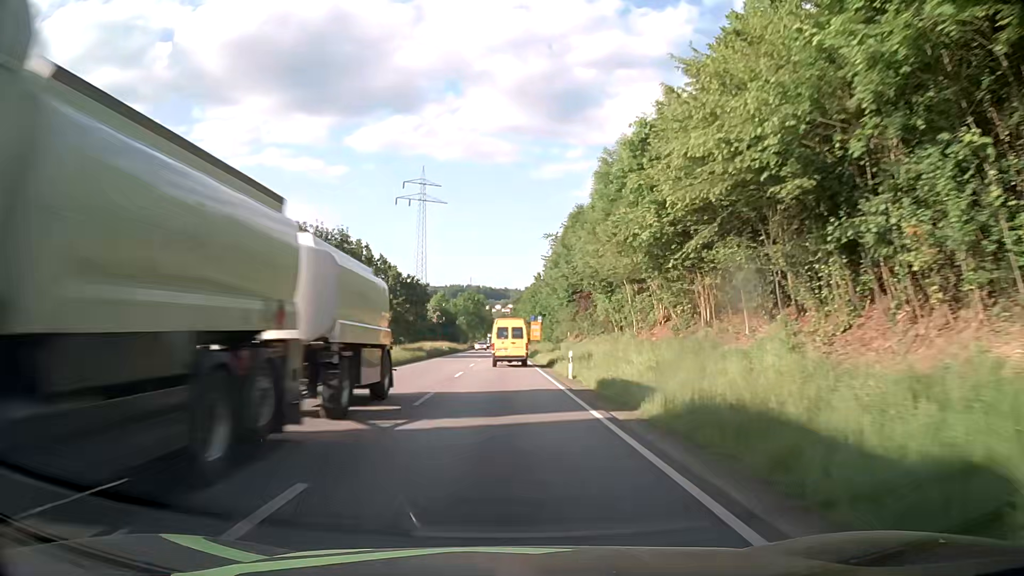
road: primary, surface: asphalt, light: Day
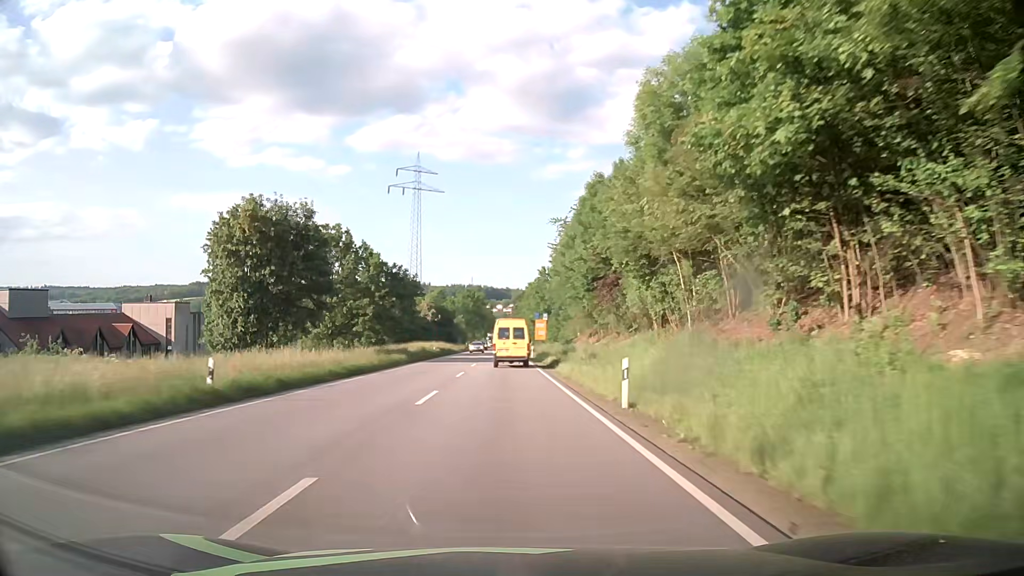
(-0.1, +11.7) m; 0°
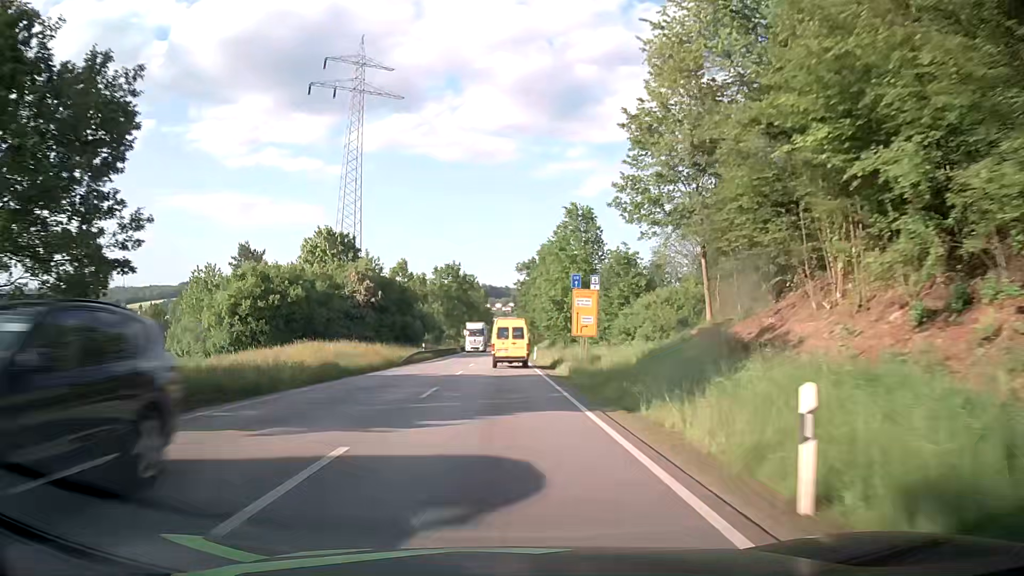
(-0.1, +58.2) m; 0°
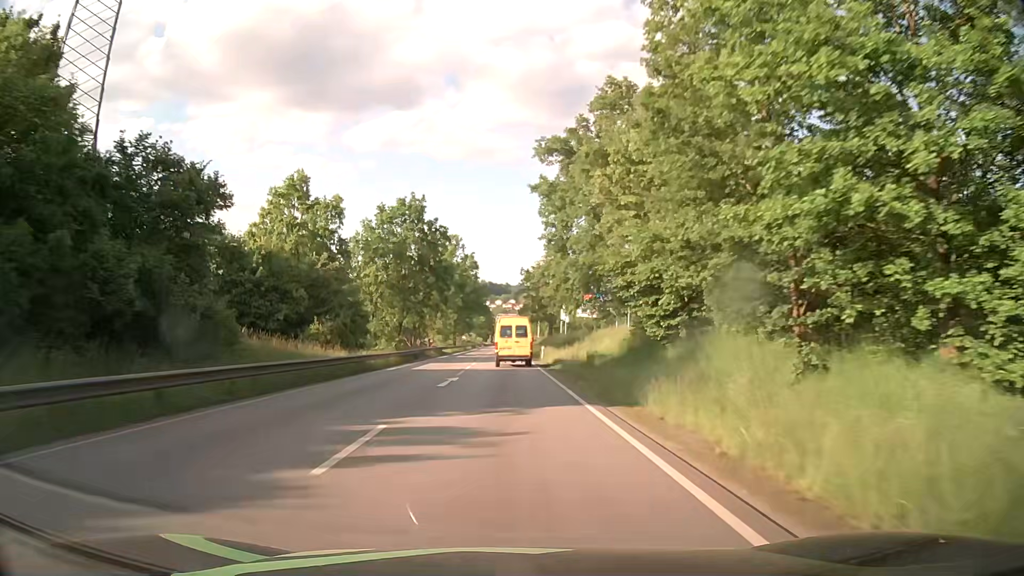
(-0.1, +57.4) m; 0°
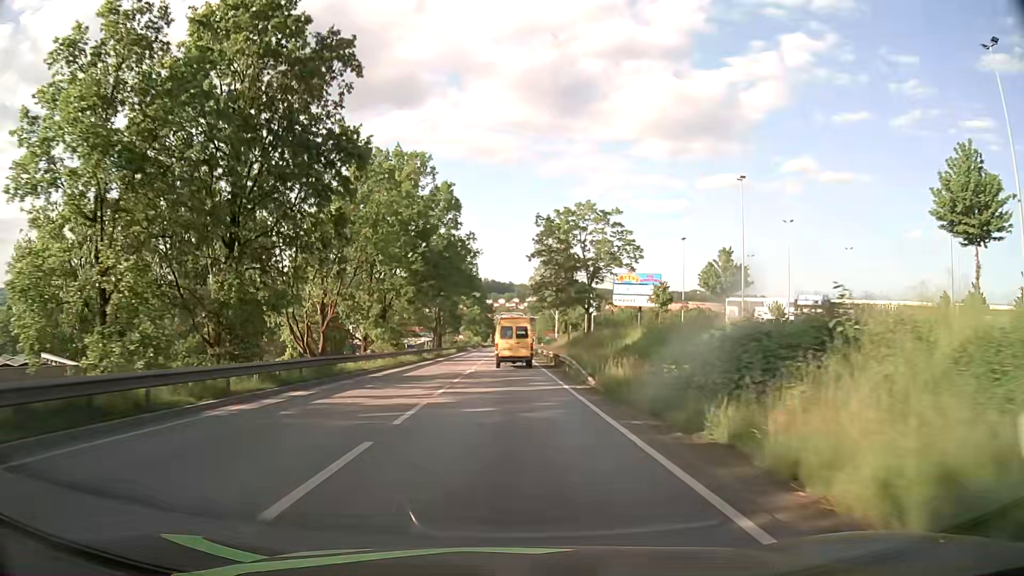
(0.0, +45.5) m; 0°
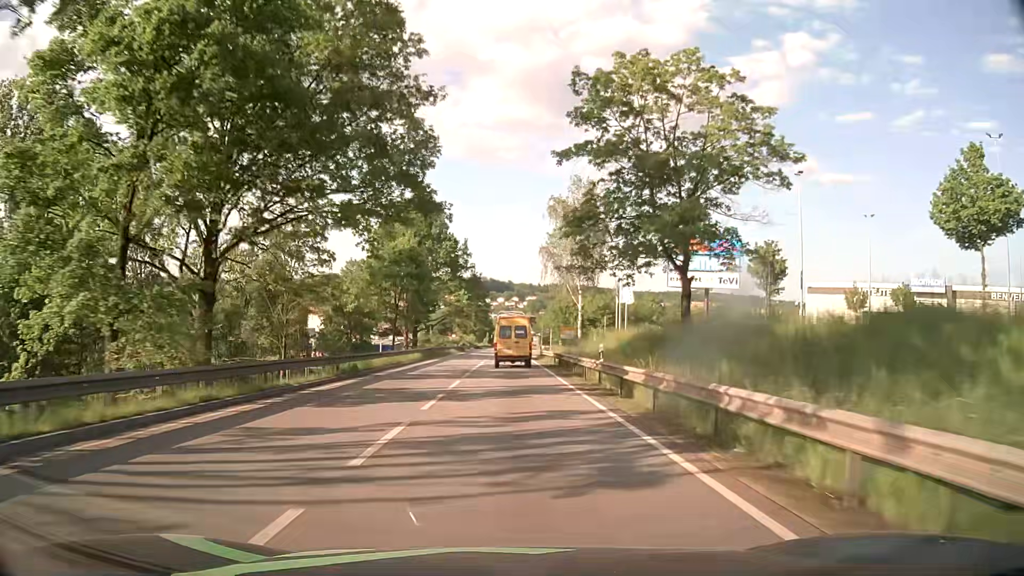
(+0.1, +33.8) m; 0°
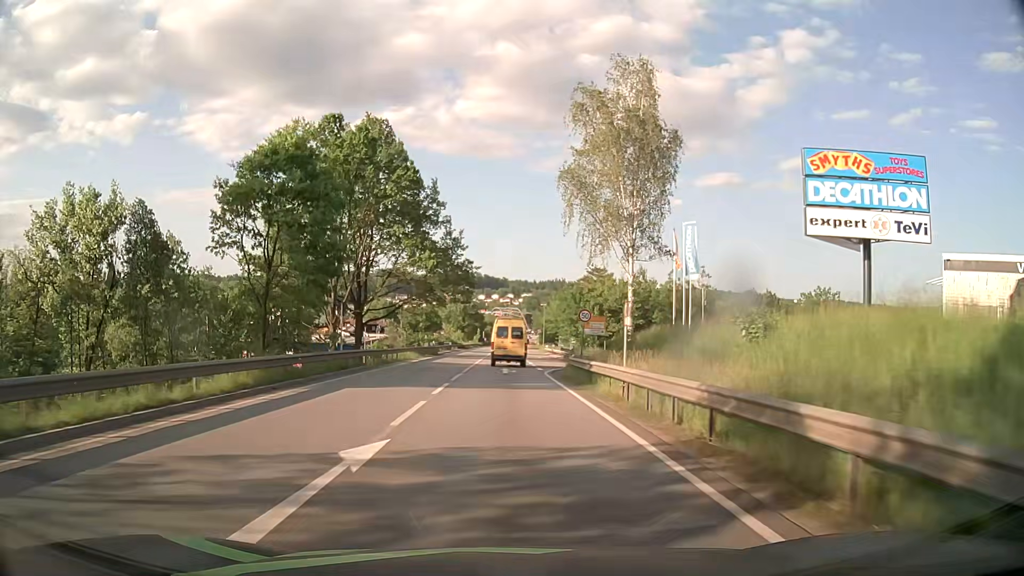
(+0.1, +32.0) m; 0°
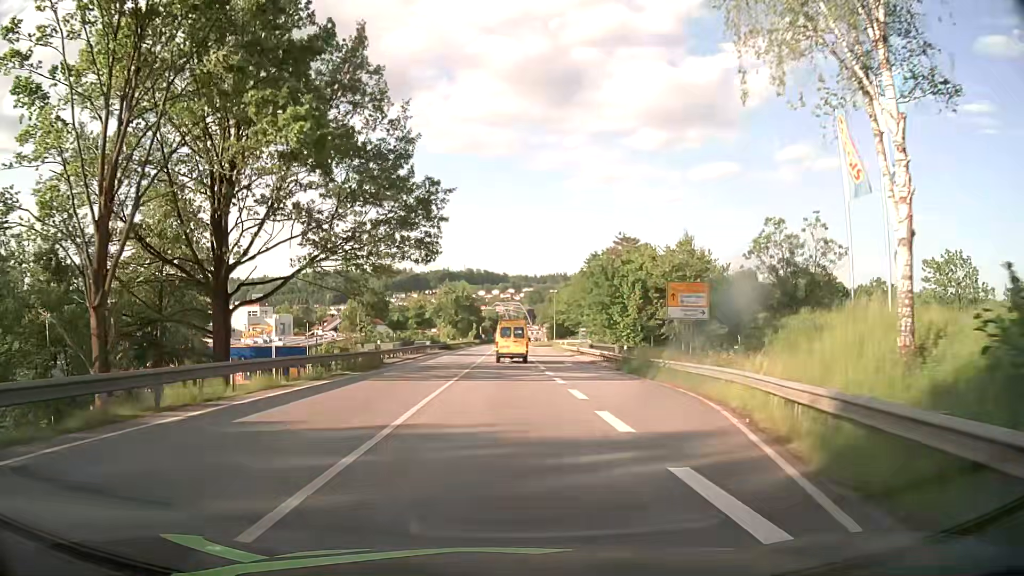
(0.0, +29.6) m; 0°
(0, +10) (0, +20) (0, +30) (0, +40) (0, +50) (+1, +60) (+1, +70) (+1, +80) (+1, +90) (+1, +100) m
